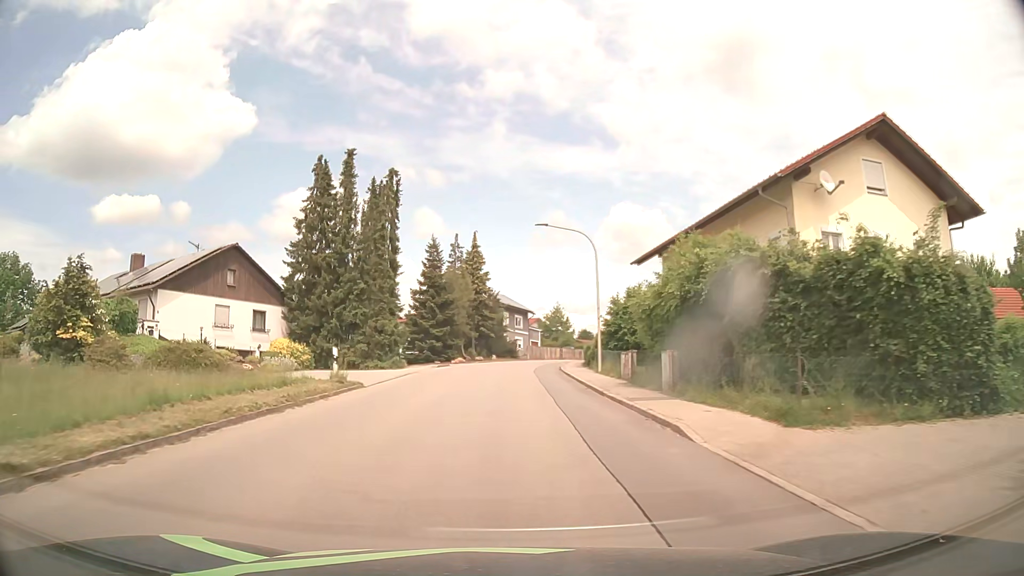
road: tertiary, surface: asphalt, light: Day
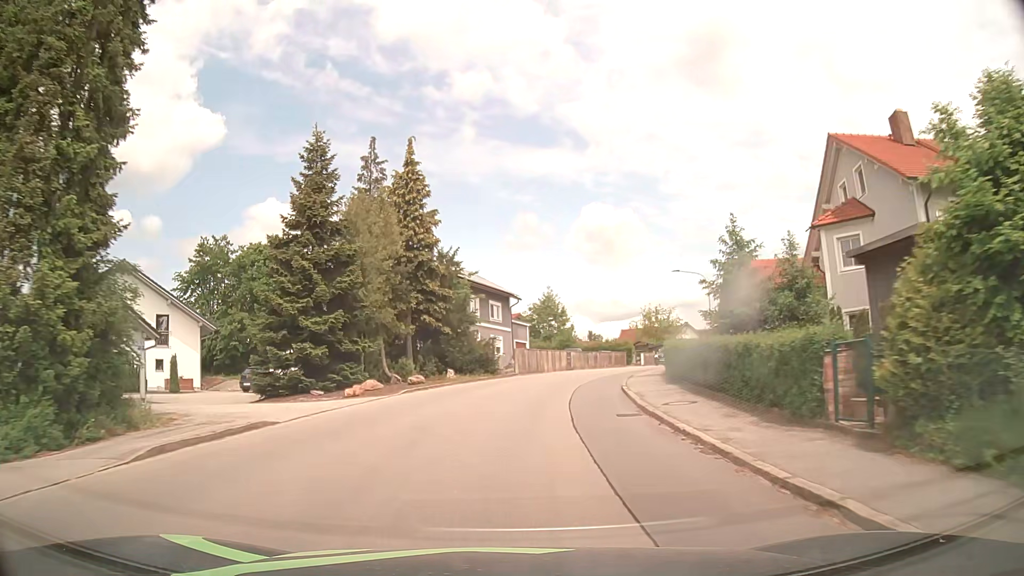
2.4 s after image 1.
(+0.3, +31.2) m; +2°
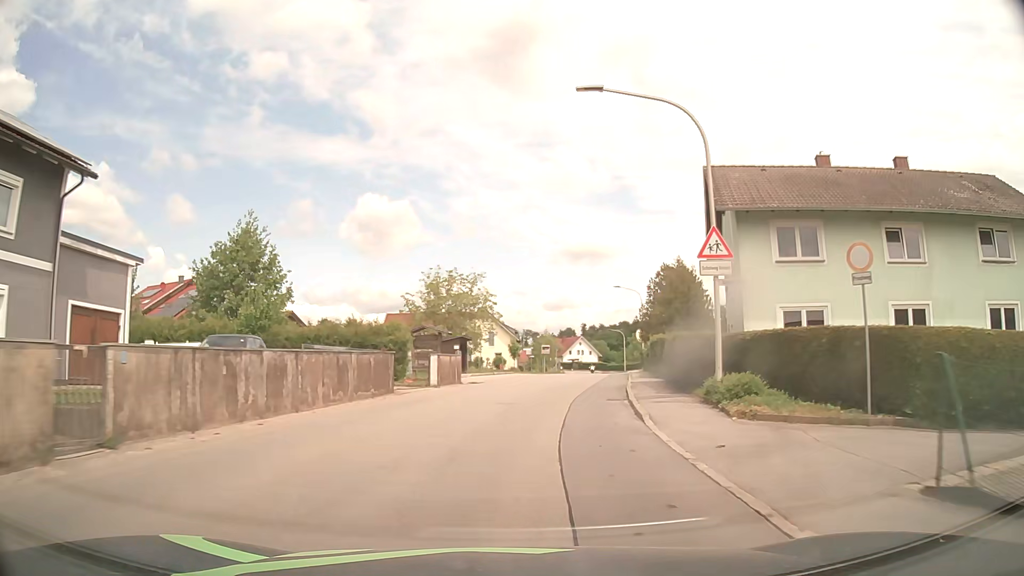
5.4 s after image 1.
(+6.1, +38.2) m; +20°
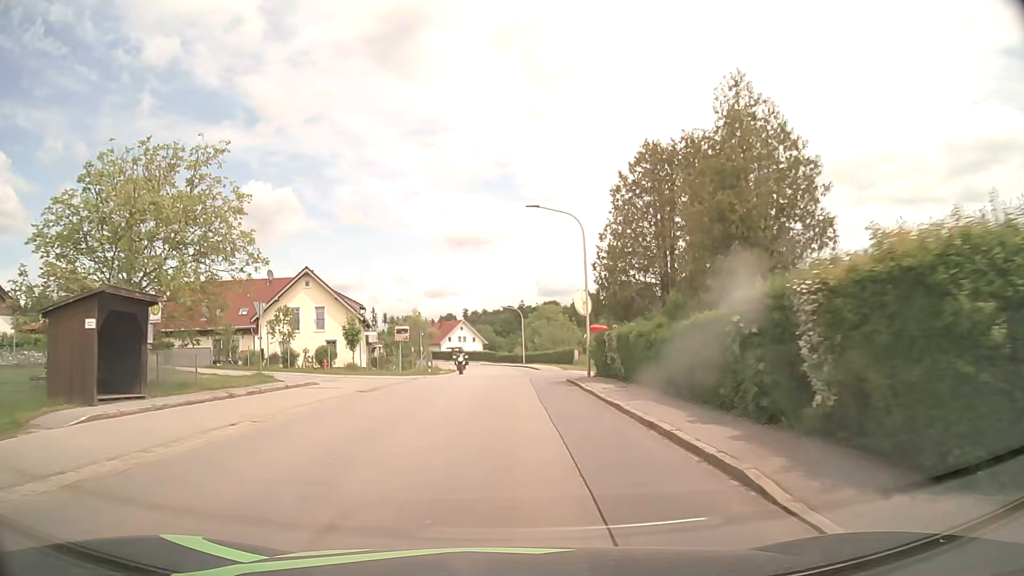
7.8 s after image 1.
(+3.3, +31.3) m; +11°
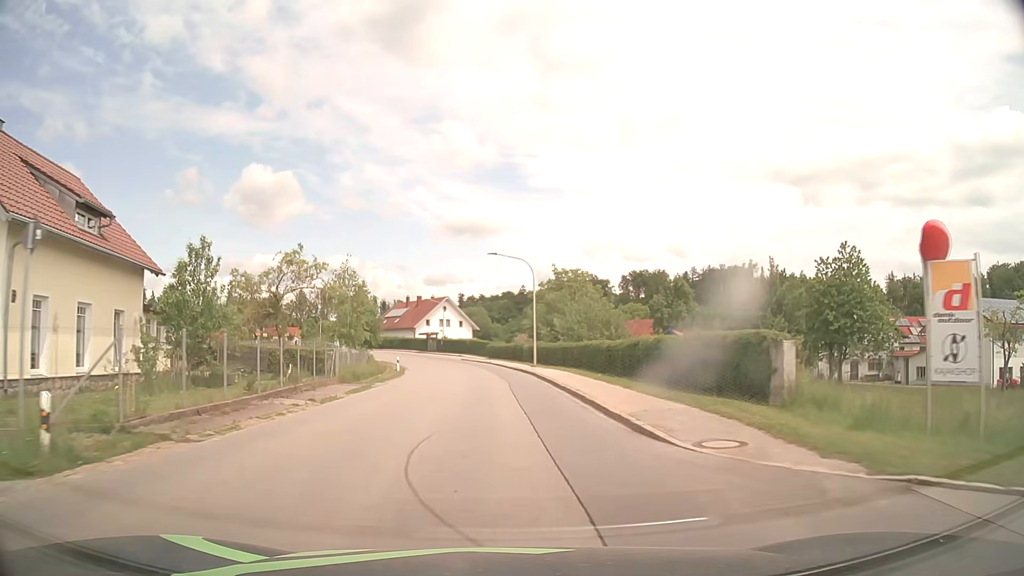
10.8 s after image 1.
(-0.1, +39.7) m; 0°
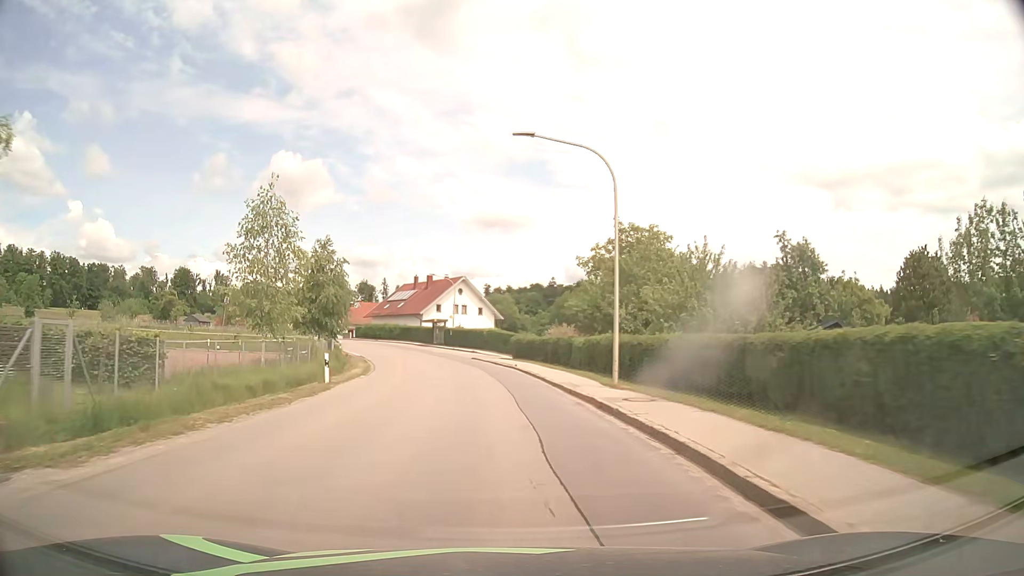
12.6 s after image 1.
(-0.5, +23.8) m; -2°
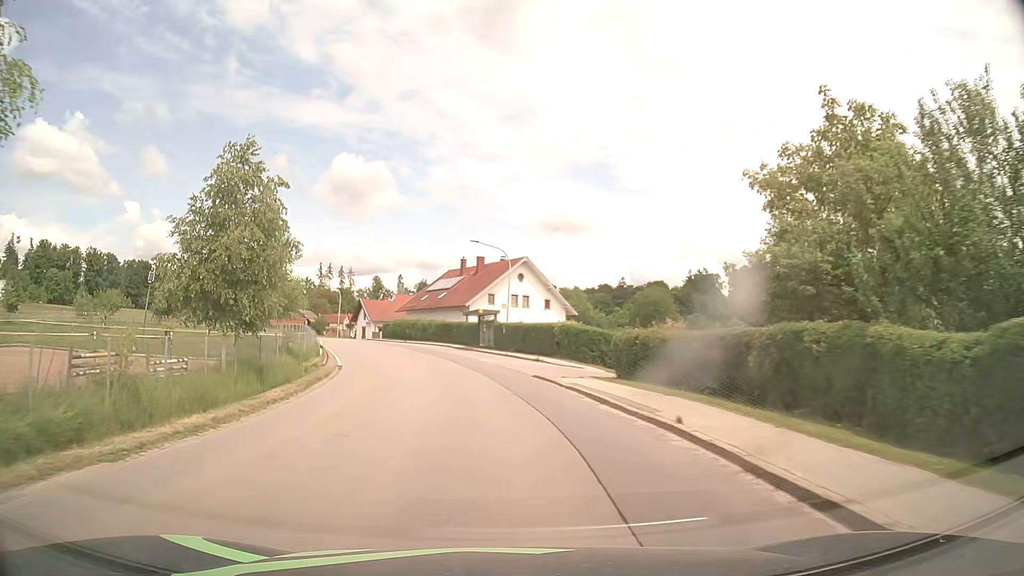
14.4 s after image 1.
(-0.9, +23.6) m; -6°
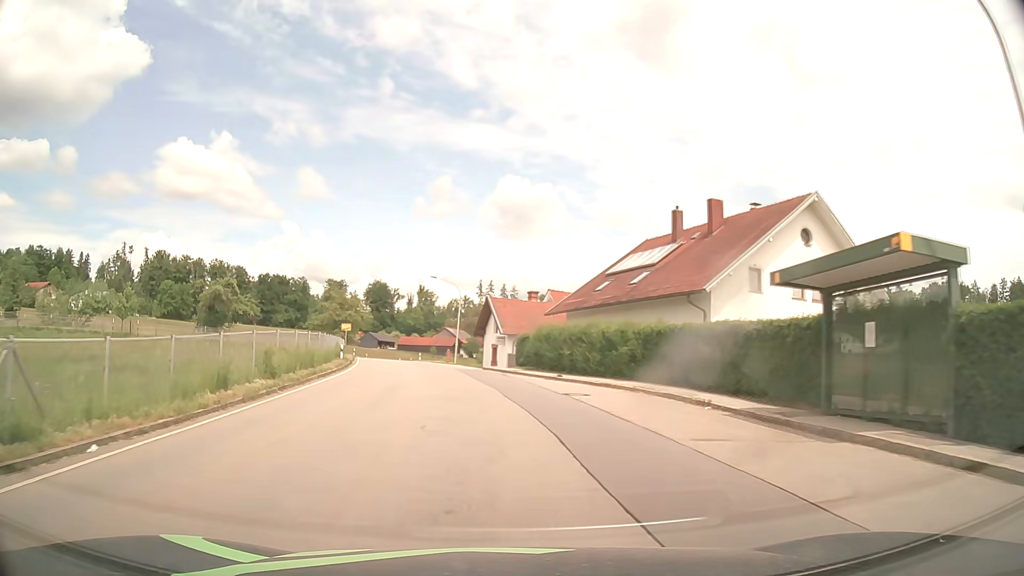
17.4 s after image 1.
(-4.6, +38.3) m; -14°
(0, +10) (-1, +20) (-2, +30) (-4, +40) (-6, +50) (-8, +59) (-10, +69) (-12, +79) (-14, +89) (-16, +99) m
